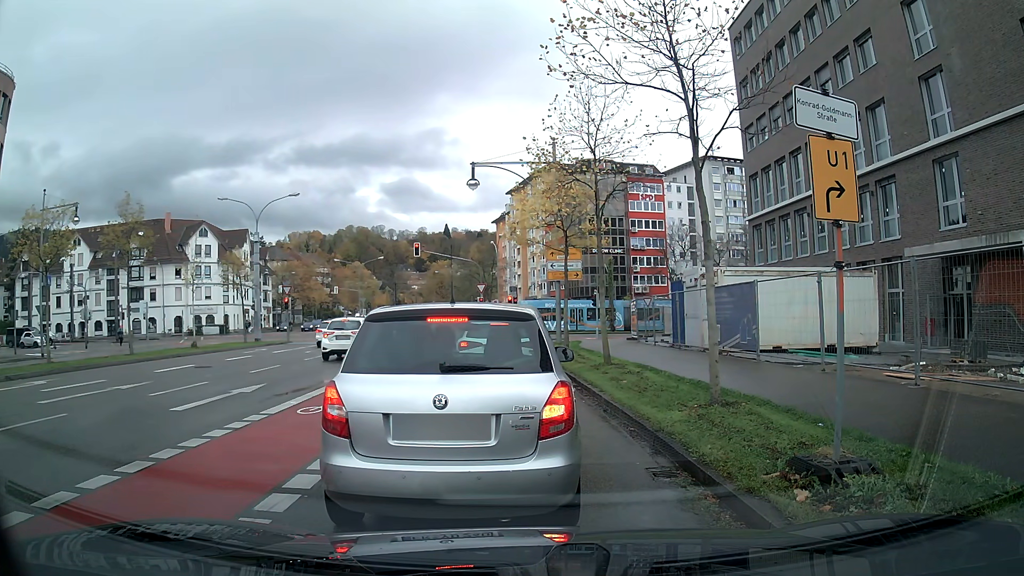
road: primary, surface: asphalt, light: Day
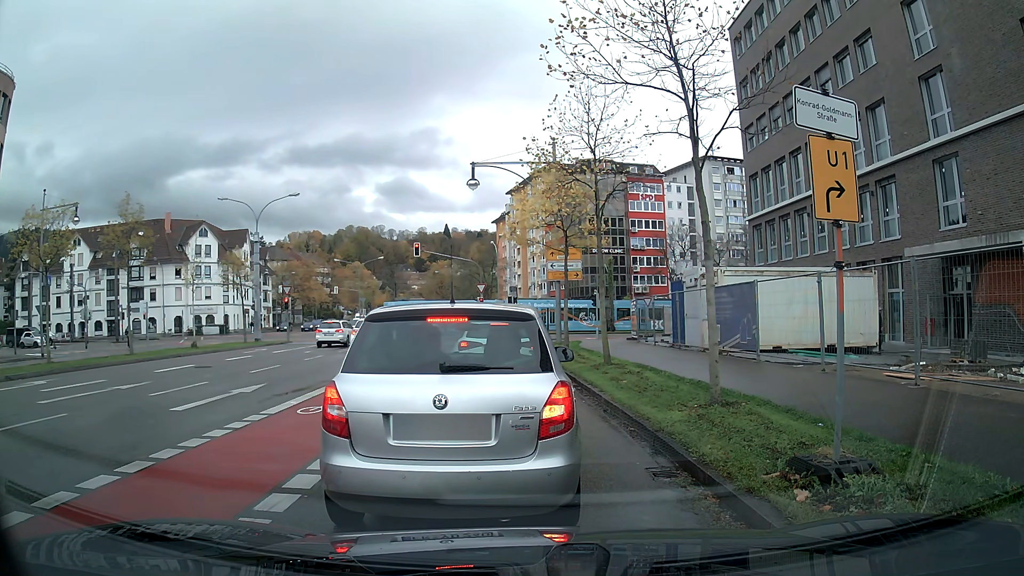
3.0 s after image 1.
(0.0, 0.0) m; 0°
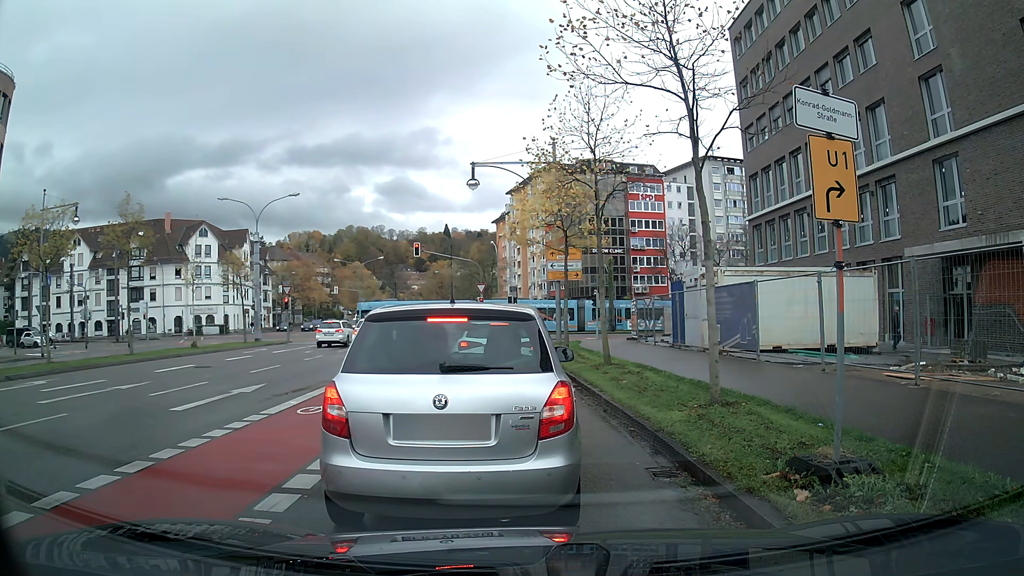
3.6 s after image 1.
(0.0, 0.0) m; 0°
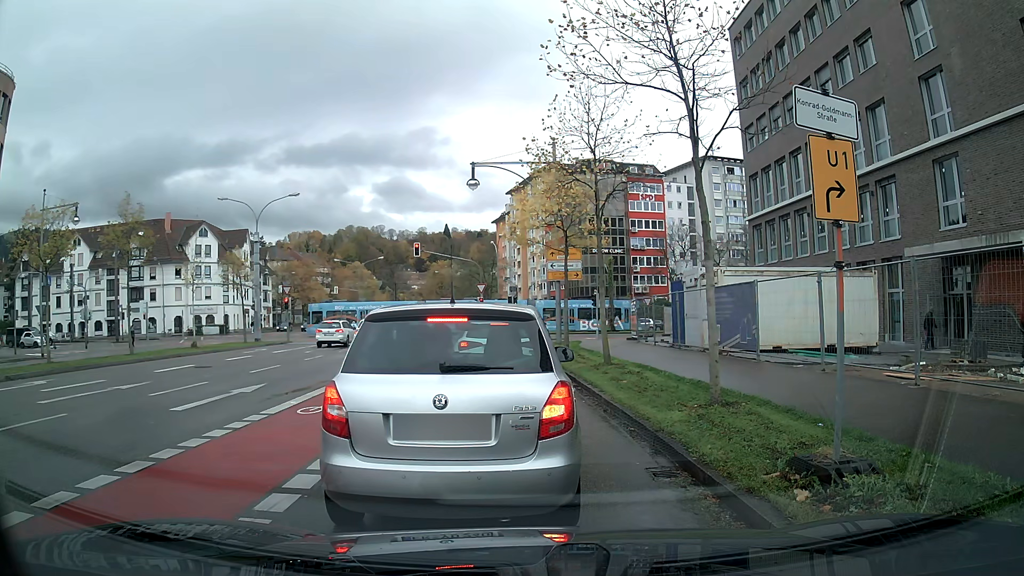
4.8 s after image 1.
(0.0, 0.0) m; 0°
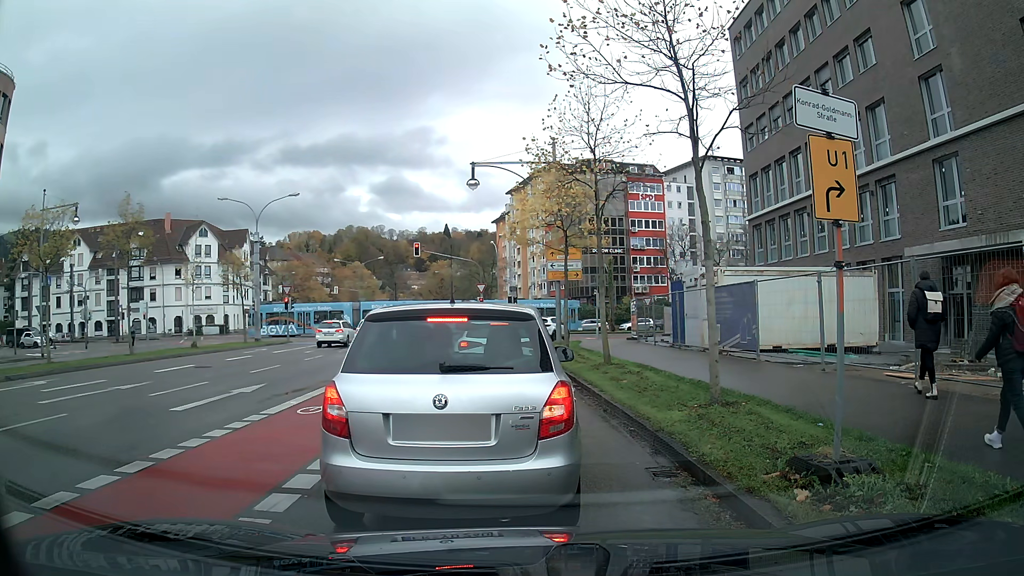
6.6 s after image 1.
(0.0, 0.0) m; 0°
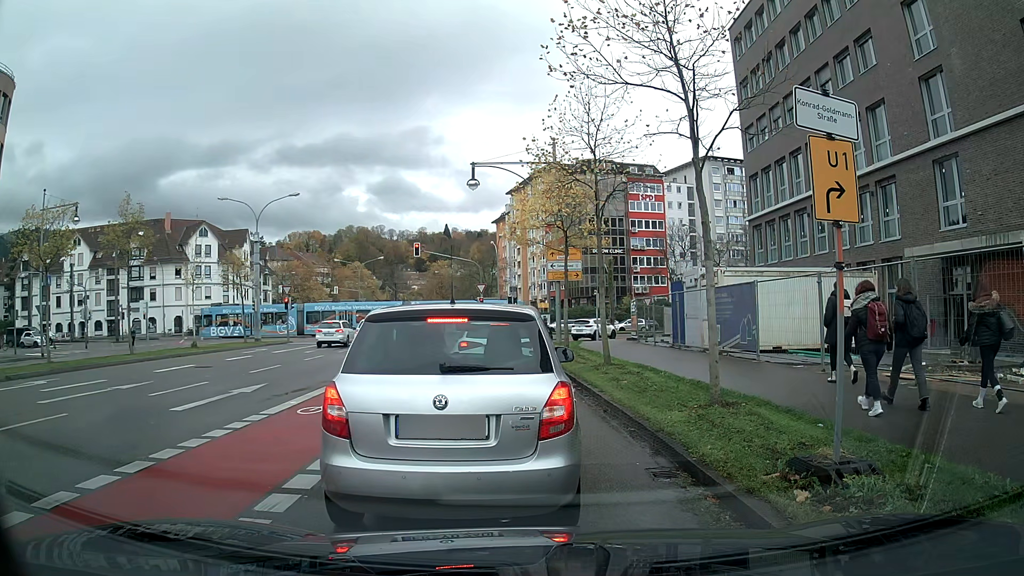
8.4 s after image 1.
(0.0, 0.0) m; 0°
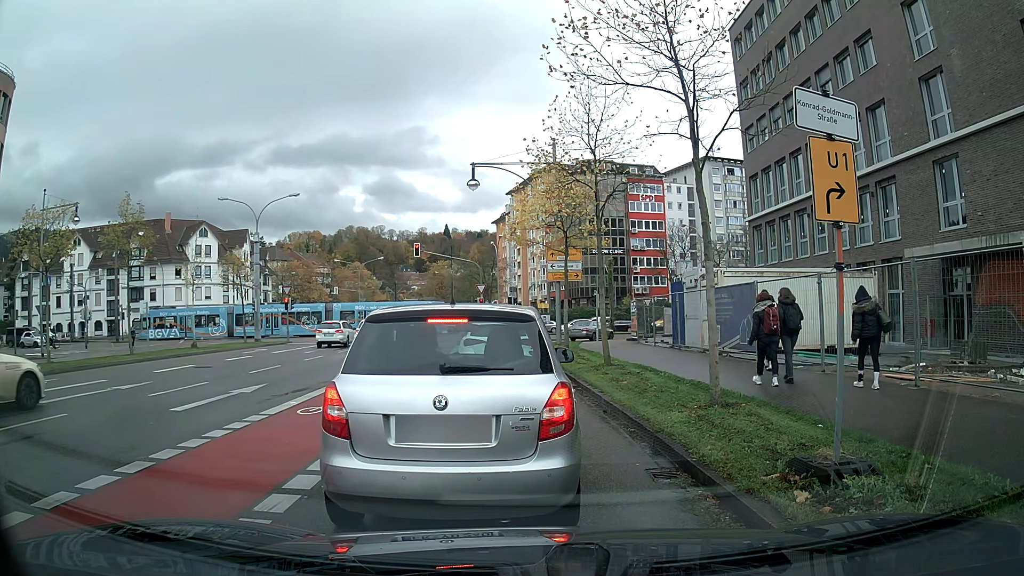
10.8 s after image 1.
(0.0, 0.0) m; 0°
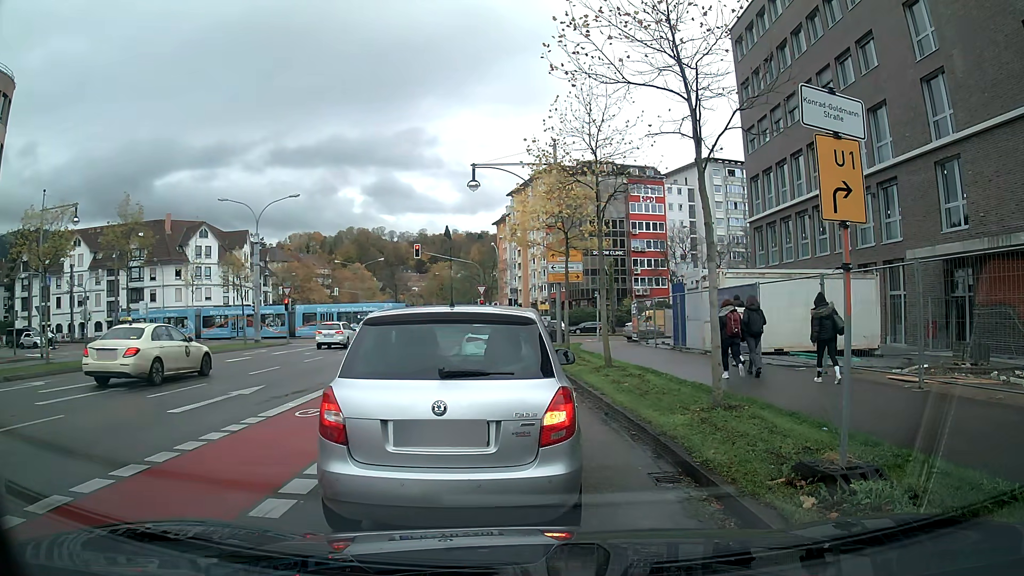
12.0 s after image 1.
(0.0, +0.1) m; 0°
